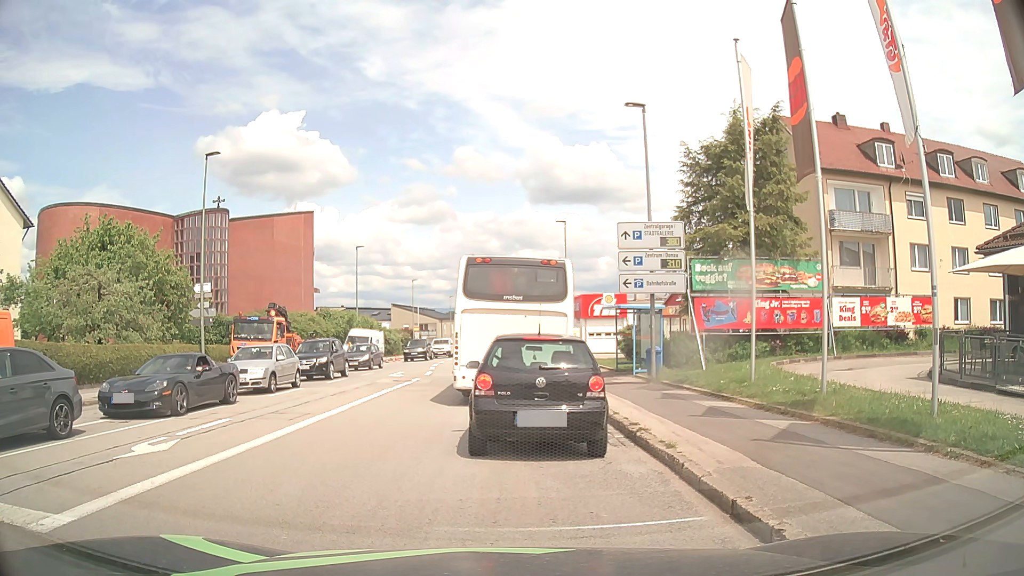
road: tertiary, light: Day
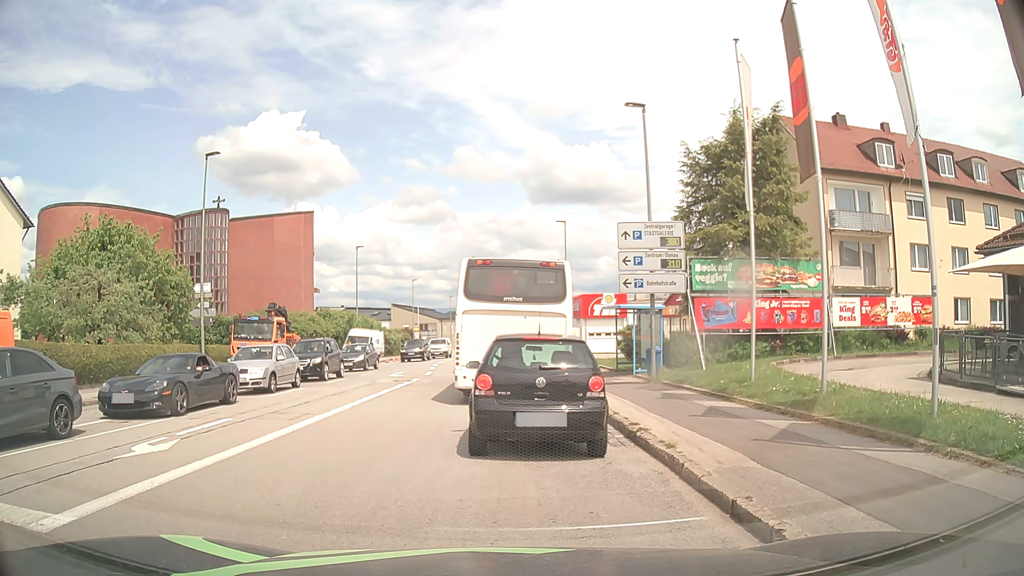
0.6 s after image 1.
(0.0, 0.0) m; 0°
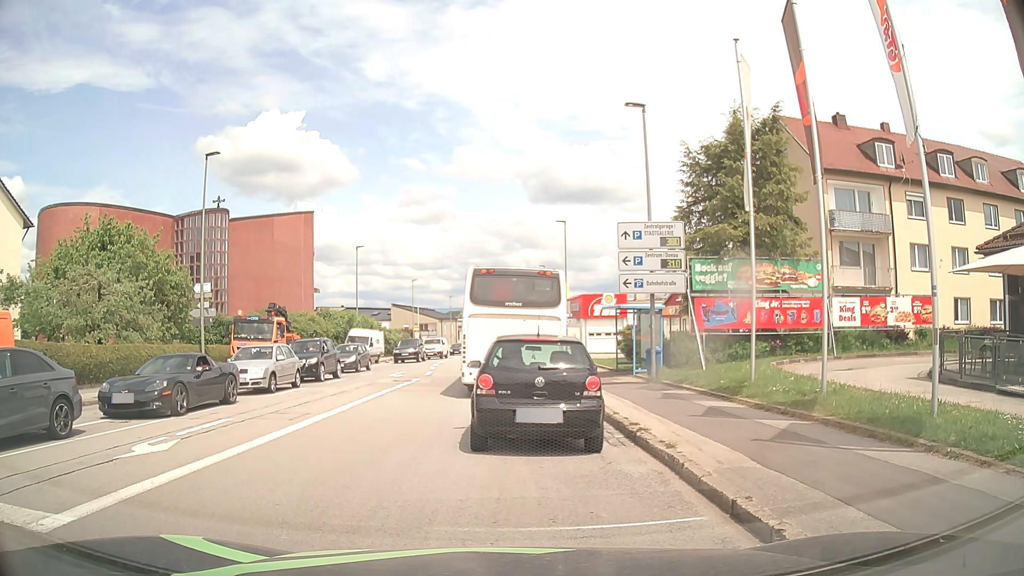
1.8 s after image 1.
(0.0, 0.0) m; 0°
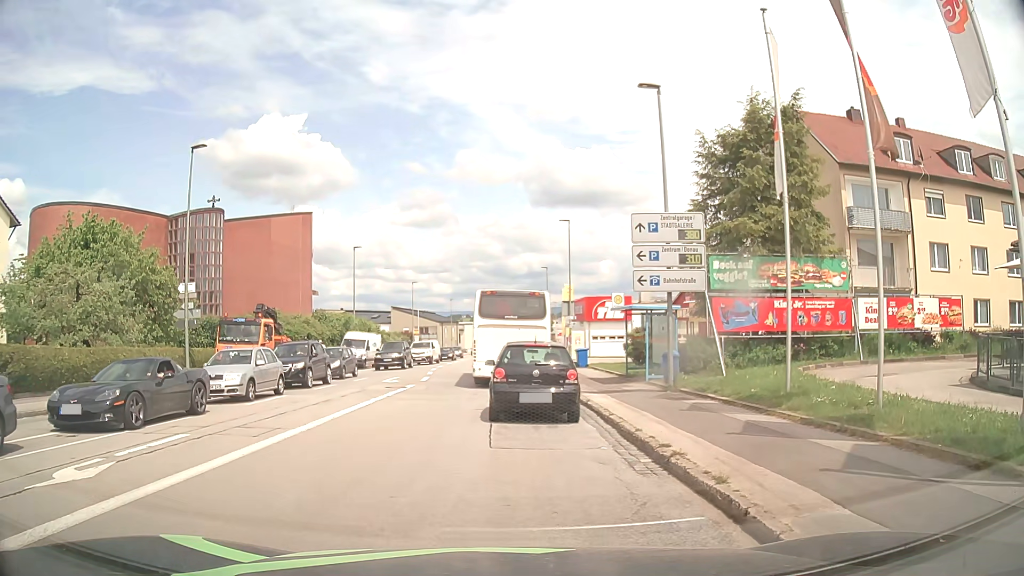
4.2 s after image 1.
(0.0, +1.9) m; 0°
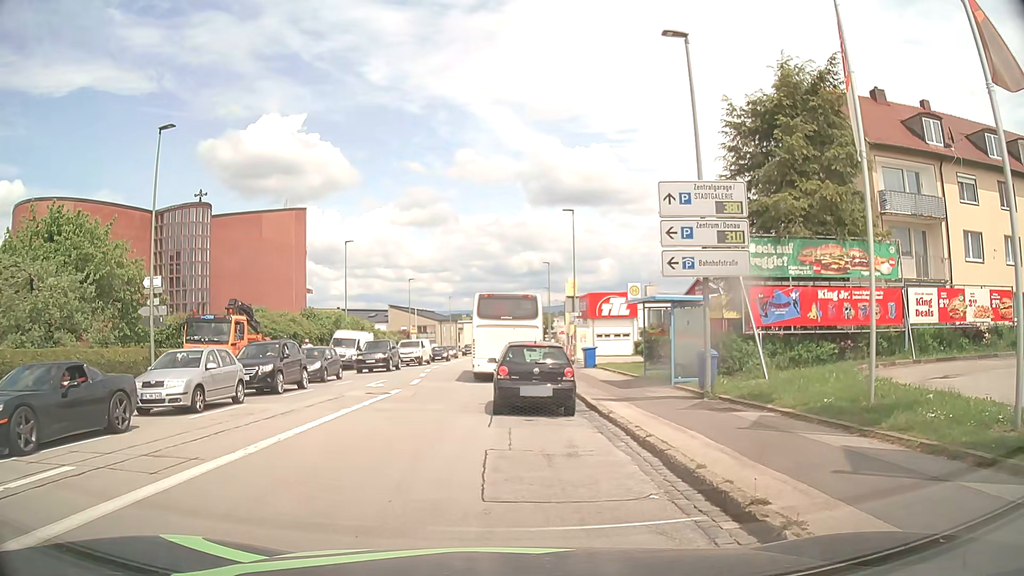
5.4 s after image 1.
(+0.1, +3.3) m; +1°
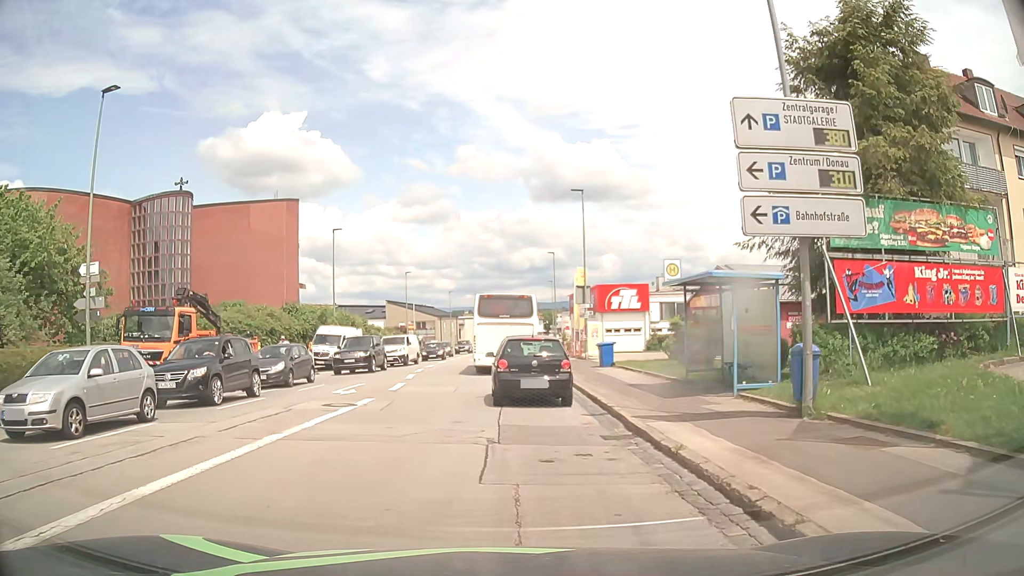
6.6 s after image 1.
(0.0, +4.9) m; 0°
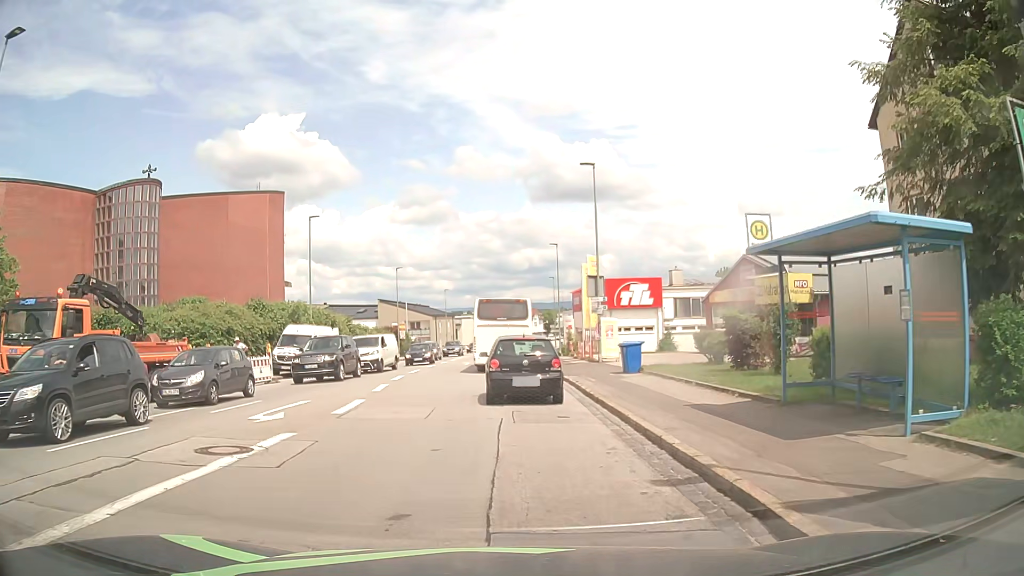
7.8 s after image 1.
(+0.1, +6.3) m; +1°
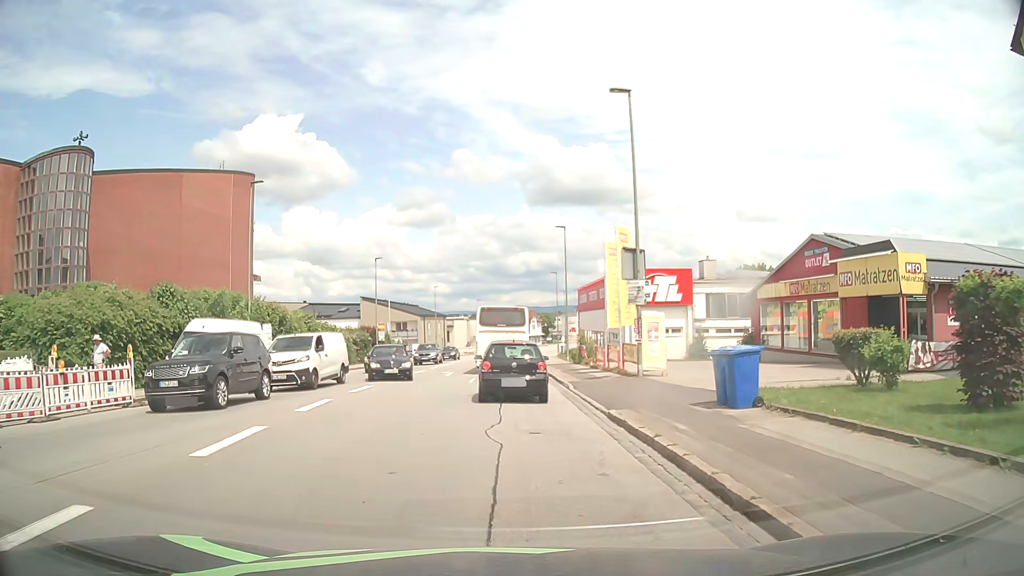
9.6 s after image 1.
(0.0, +11.2) m; 0°
(0, +10) (0, +20) (0, +30) (0, +40) (0, +50) (0, +60) (+1, +70) (+1, +80) (+2, +90) (+4, +100) m
